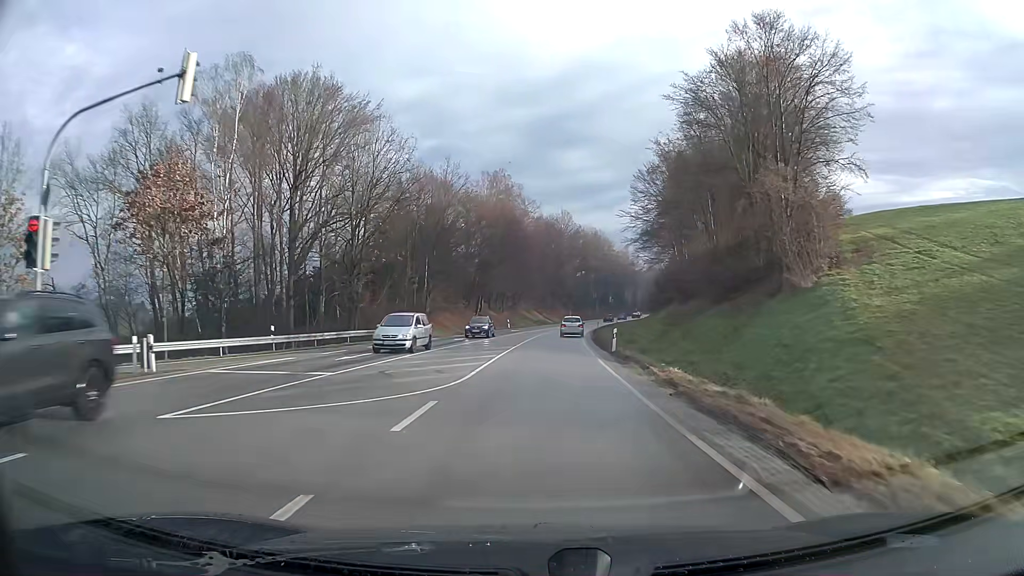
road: primary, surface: asphalt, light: Day
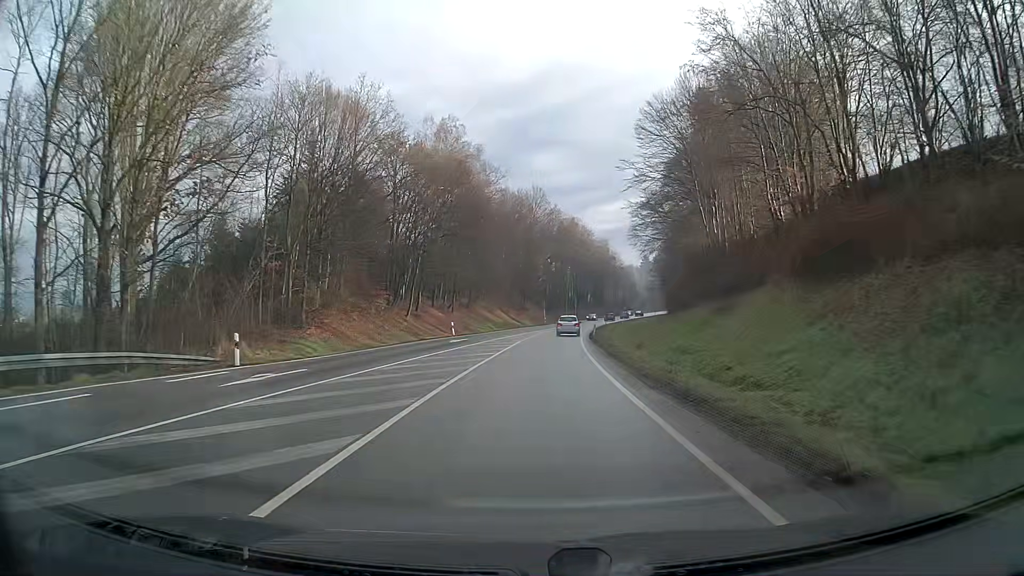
(+0.7, +29.6) m; +3°
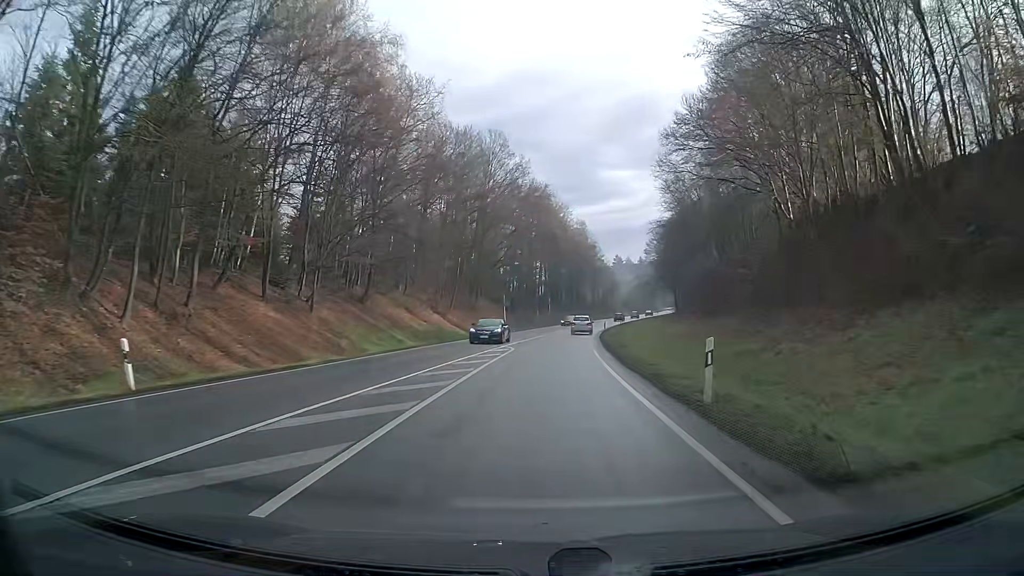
(+1.1, +39.3) m; +3°
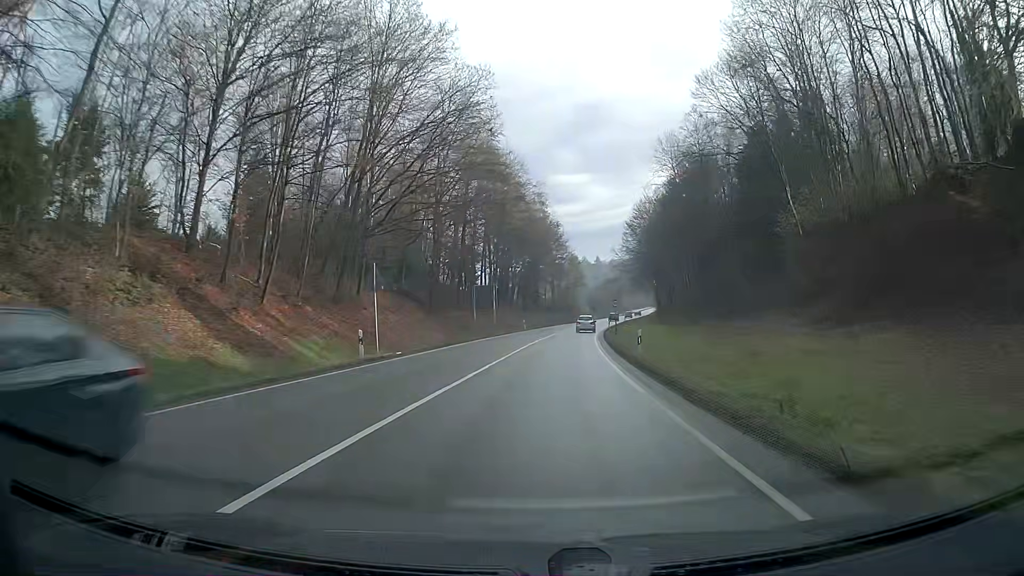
(+1.2, +39.5) m; +4°
